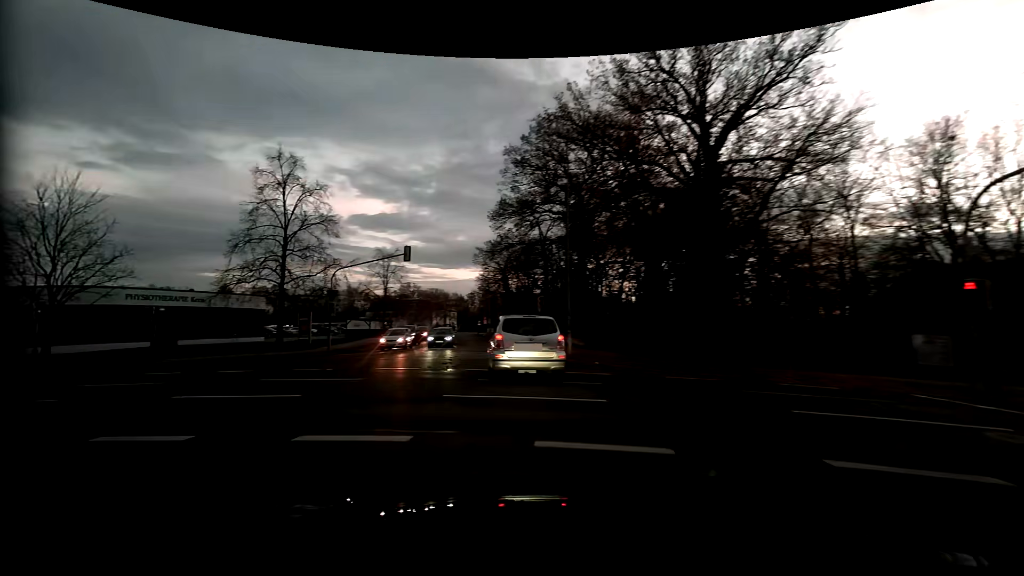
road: residential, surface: sett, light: Dusk
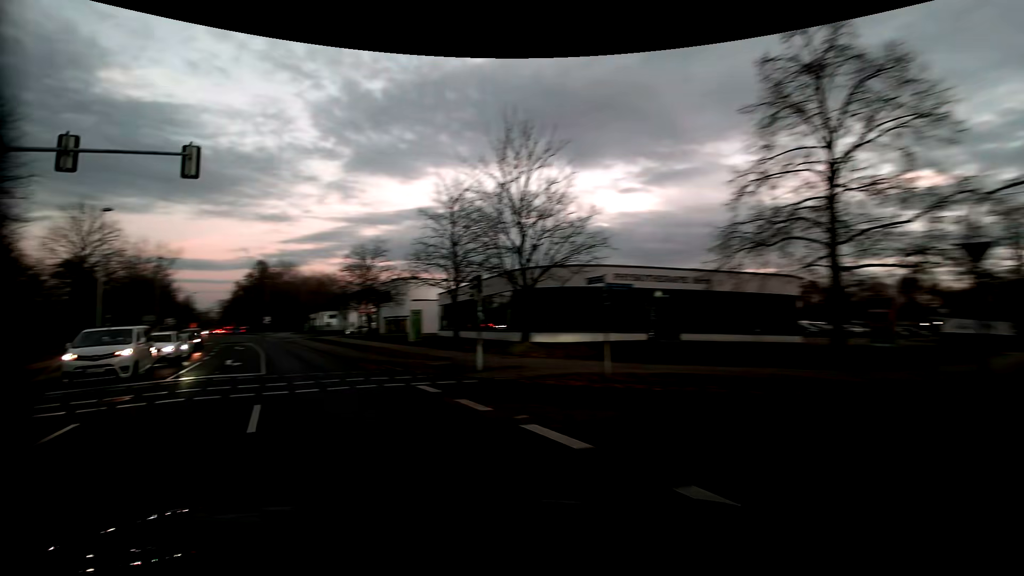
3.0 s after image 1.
(-7.3, +14.5) m; -57°
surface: asphalt
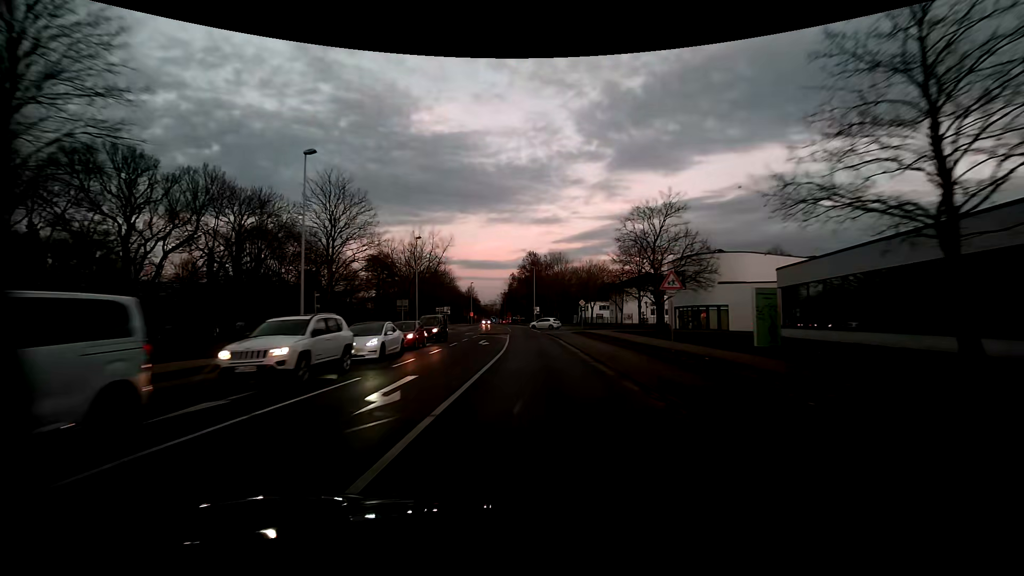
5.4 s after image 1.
(-6.4, +16.9) m; -28°
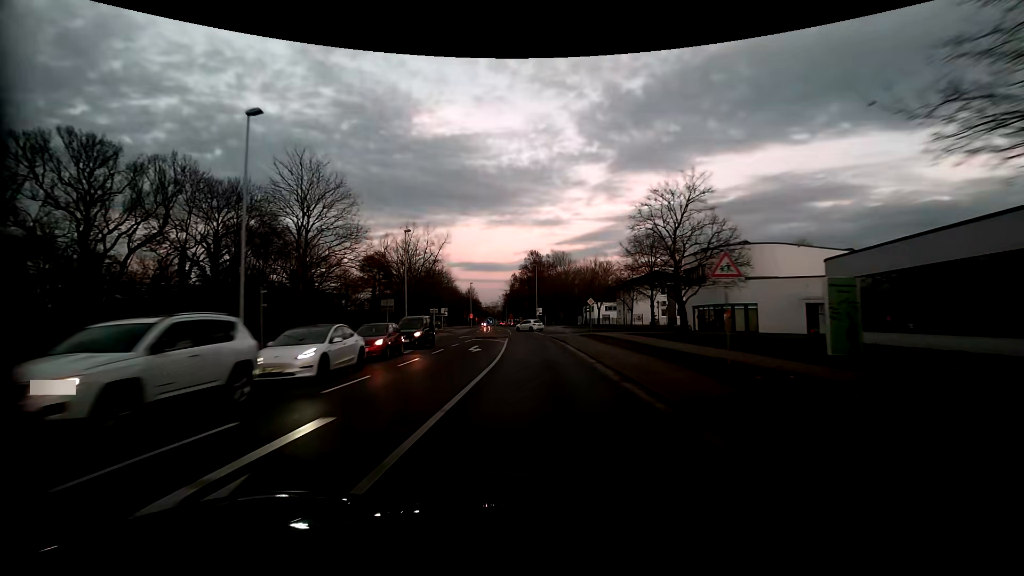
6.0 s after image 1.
(0.0, +5.3) m; -1°
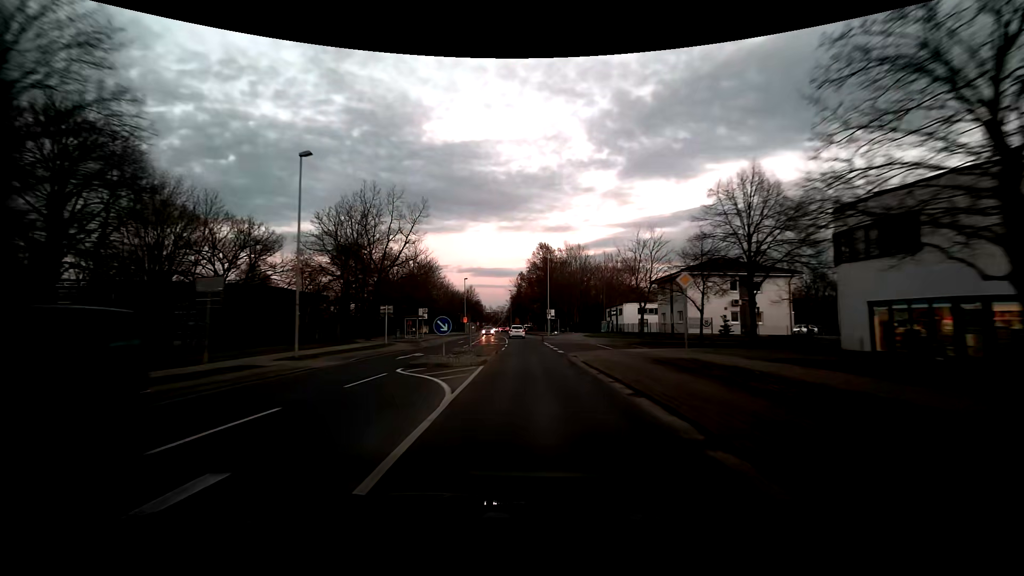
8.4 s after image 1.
(-0.2, +22.8) m; -1°
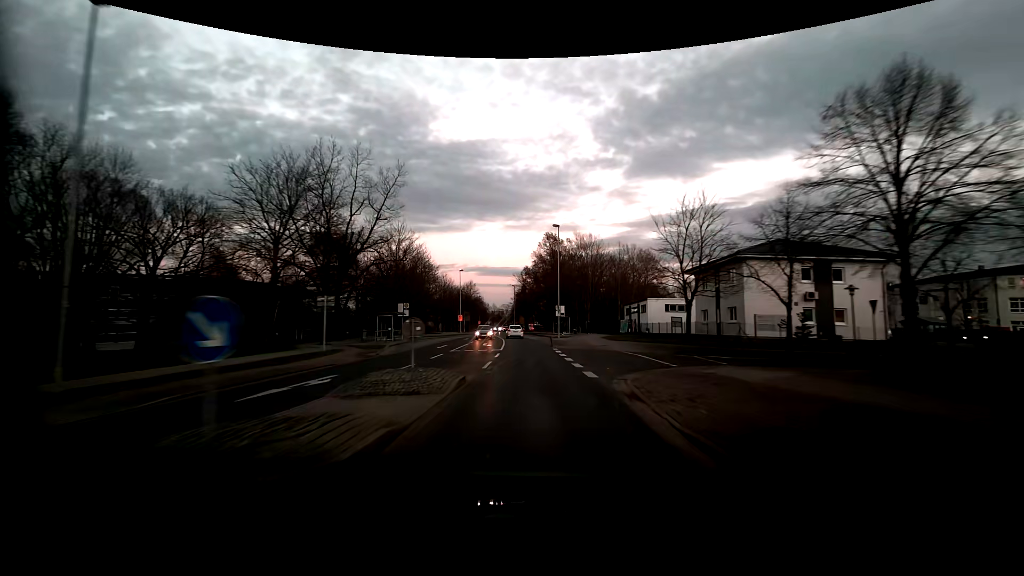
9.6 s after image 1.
(-0.1, +12.3) m; -1°
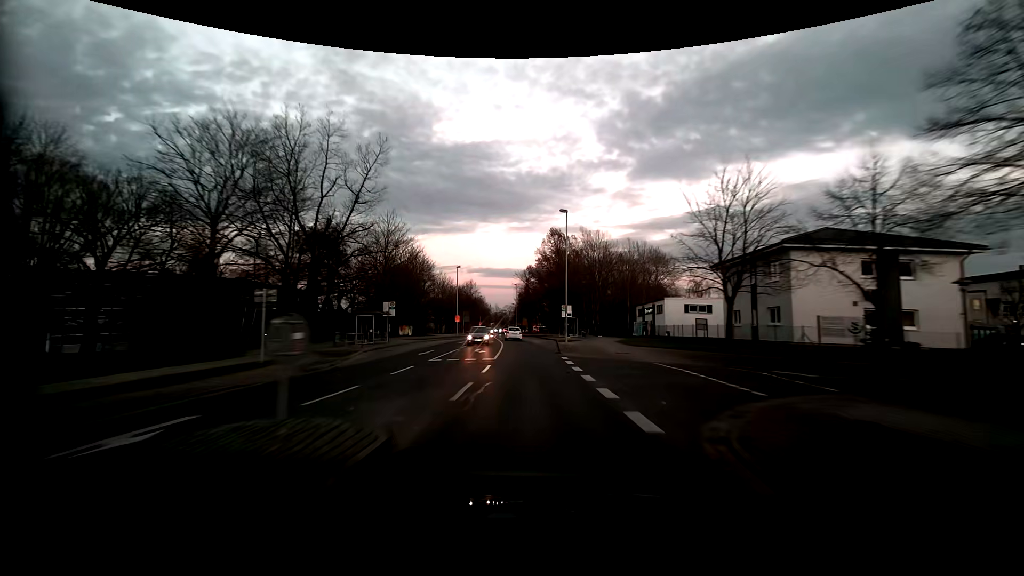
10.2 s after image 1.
(0.0, +6.4) m; 0°
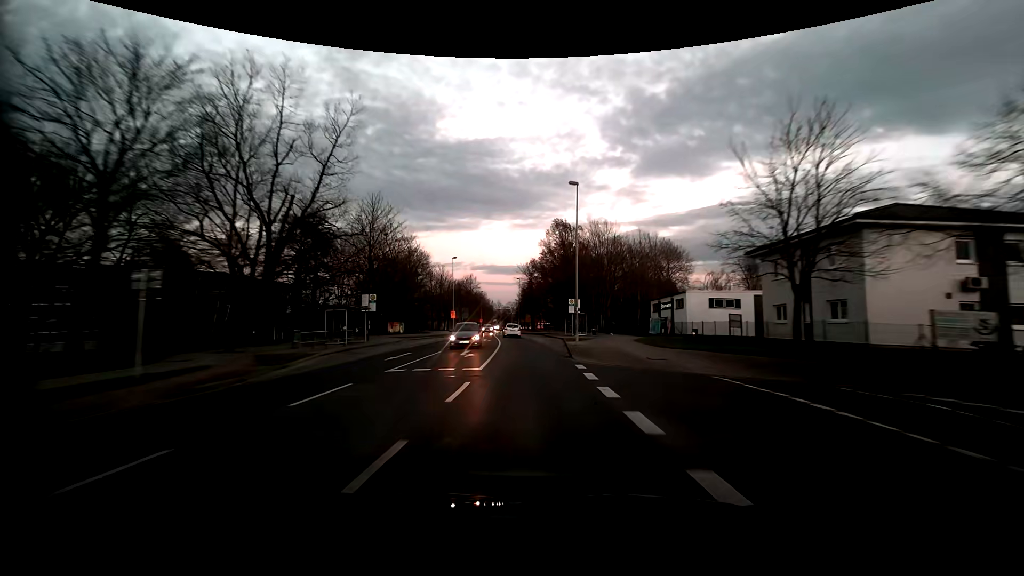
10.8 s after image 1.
(0.0, +6.6) m; -1°
(0, +10) (0, +20) (-1, +30) (-1, +40) (-2, +50) (-3, +60) (-4, +70) (-5, +80) (-5, +90) (-6, +100) m
